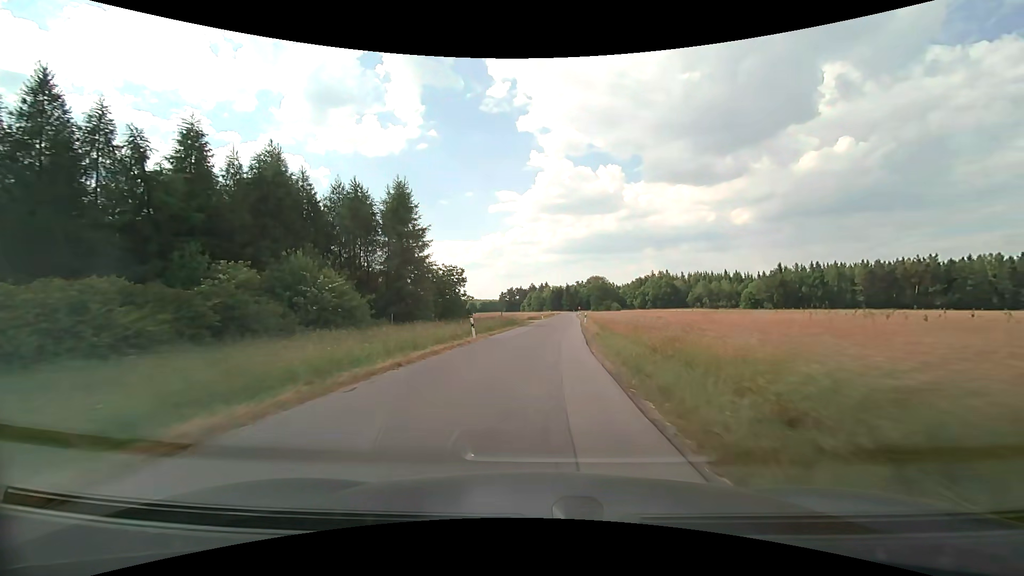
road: unclassified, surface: asphalt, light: Day
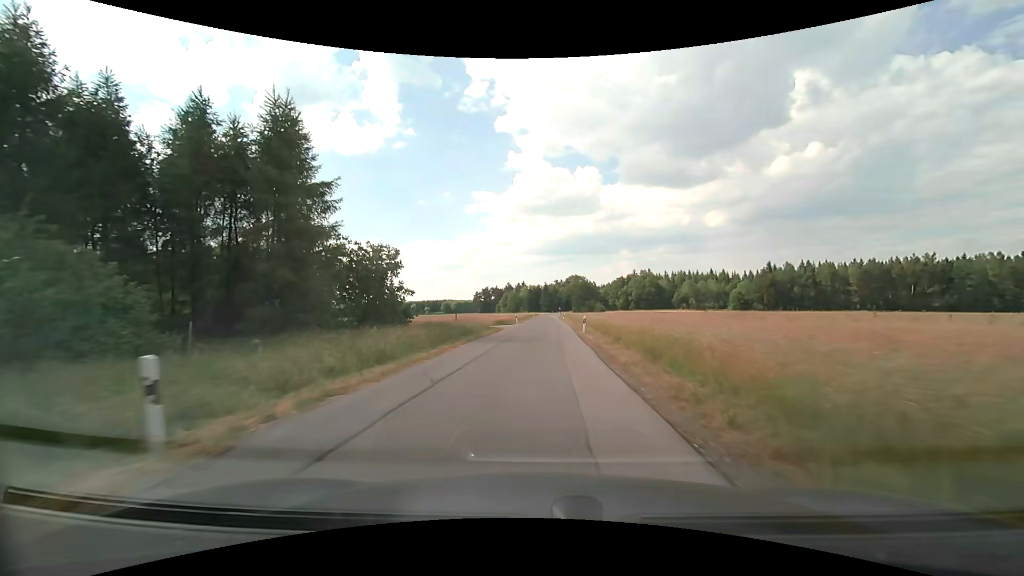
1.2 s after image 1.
(+0.4, +19.3) m; +3°
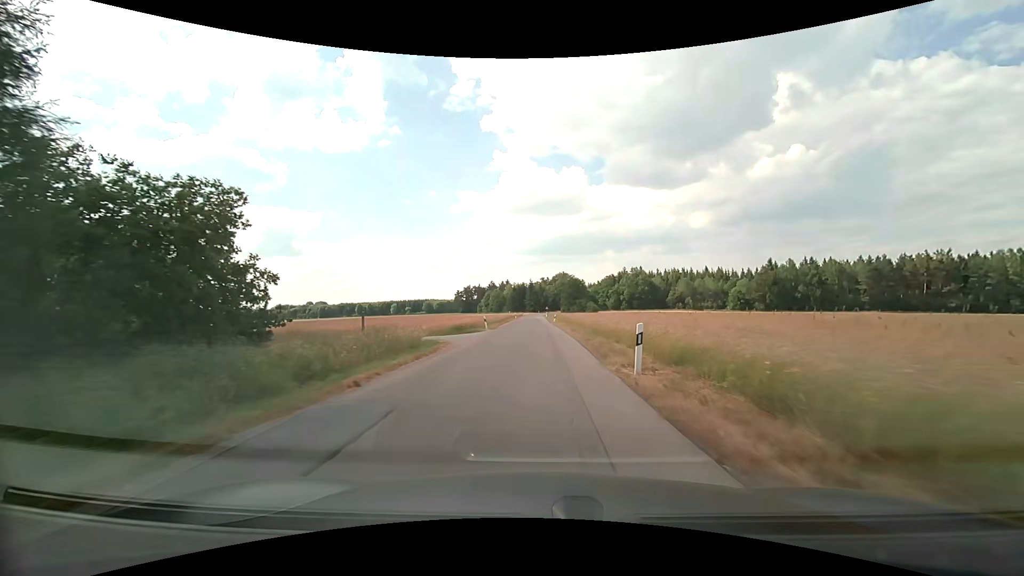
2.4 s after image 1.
(+0.3, +19.5) m; +2°
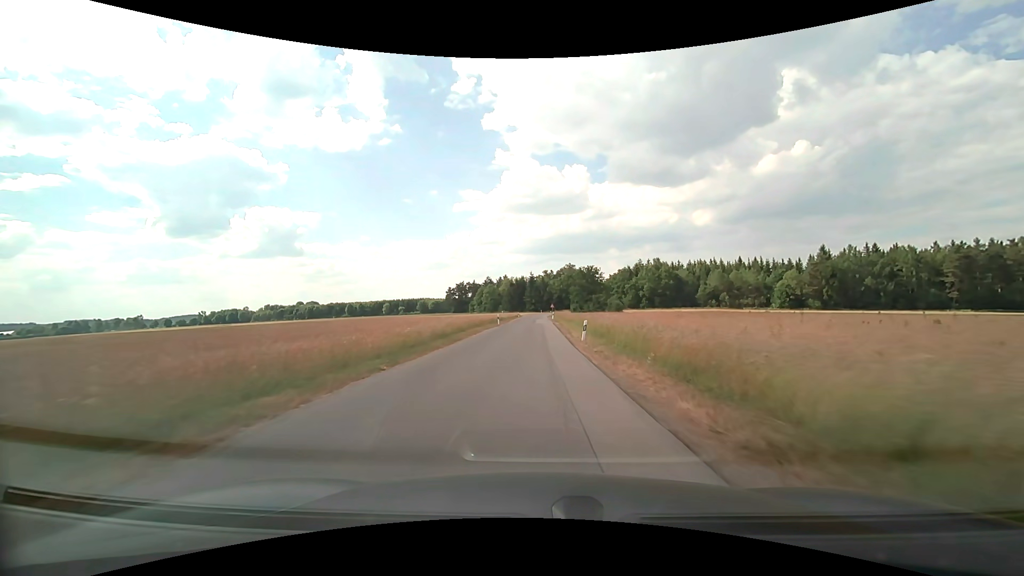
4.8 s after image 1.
(+0.2, +39.1) m; 0°
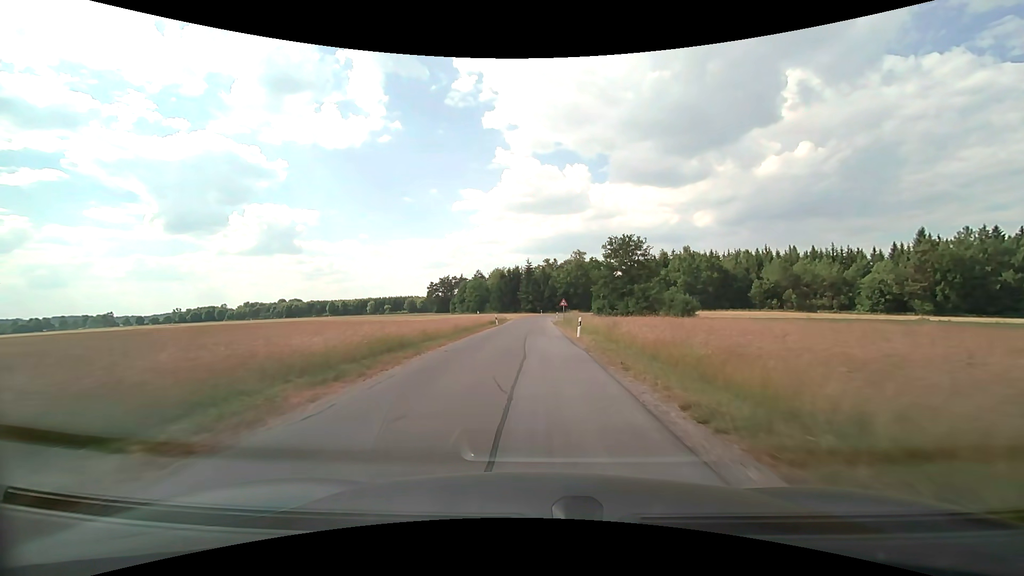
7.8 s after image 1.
(+0.1, +47.2) m; 0°
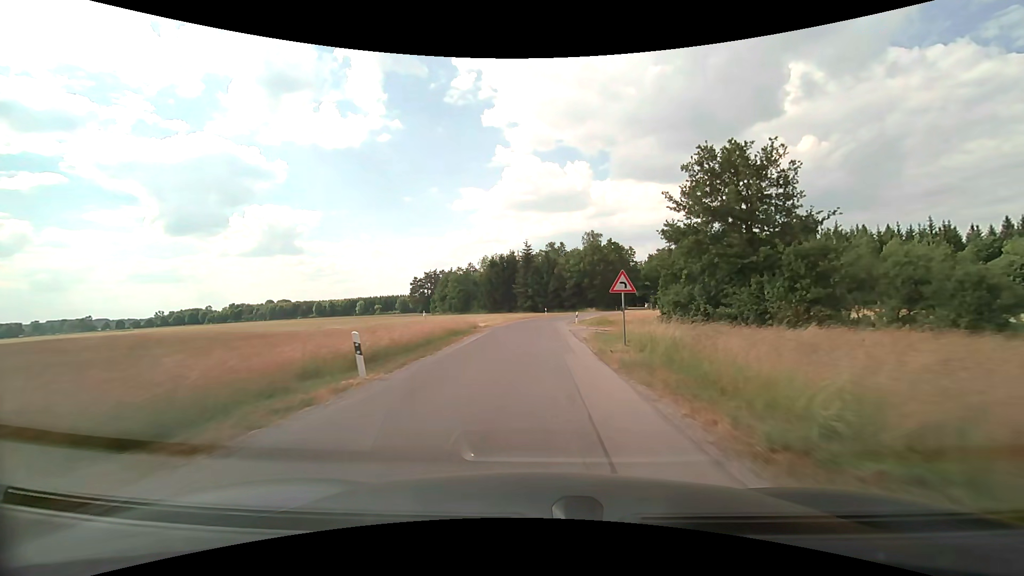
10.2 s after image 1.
(-0.1, +35.5) m; 0°
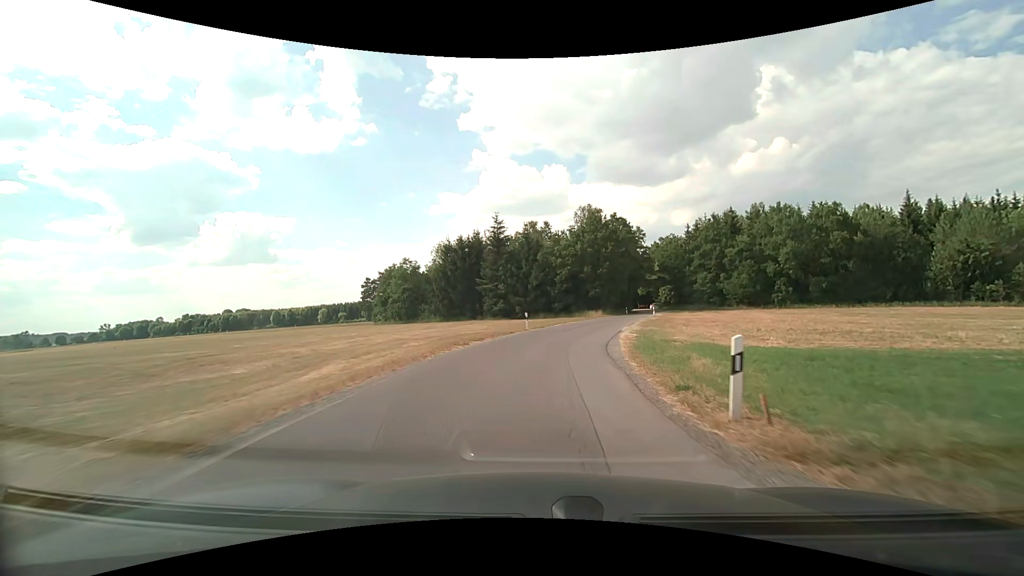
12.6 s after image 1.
(+0.4, +34.2) m; +3°
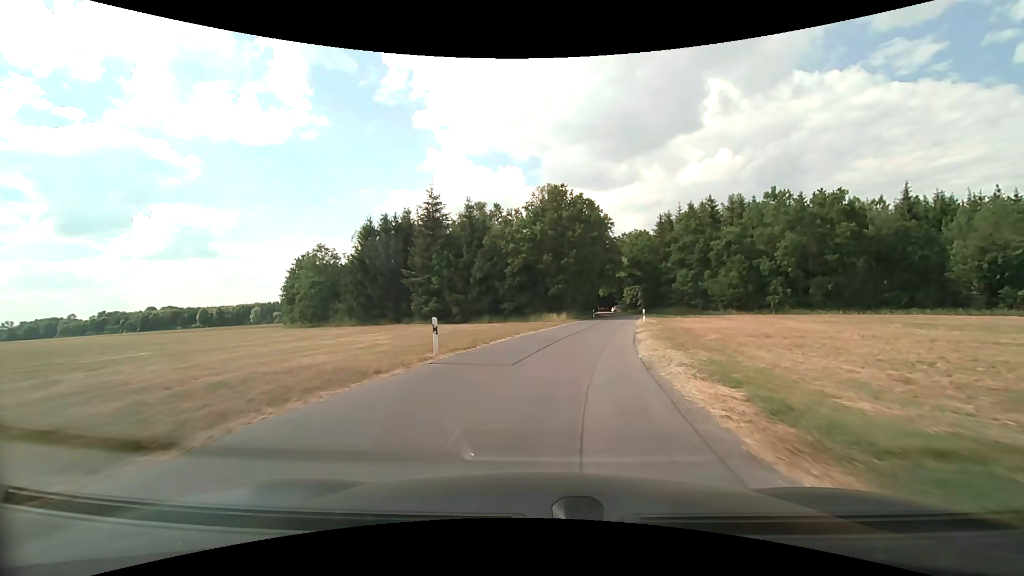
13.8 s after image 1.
(+0.6, +16.7) m; +5°
(0, +10) (+2, +20) (+4, +30) (+6, +39) (+8, +49) (+11, +59) (+13, +69) (+14, +79) (+16, +88) (+16, +98) m
